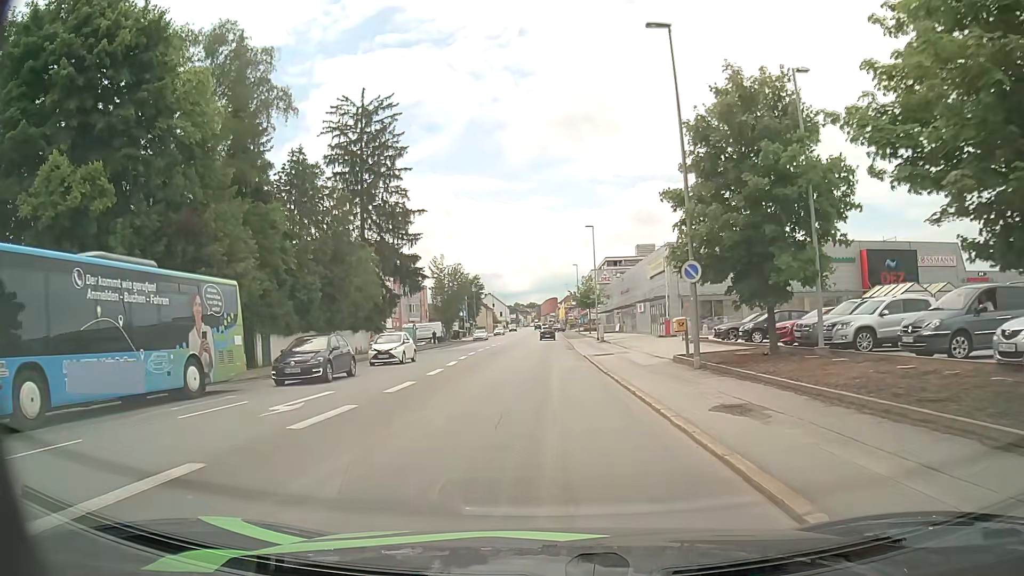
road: tertiary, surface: asphalt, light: Day
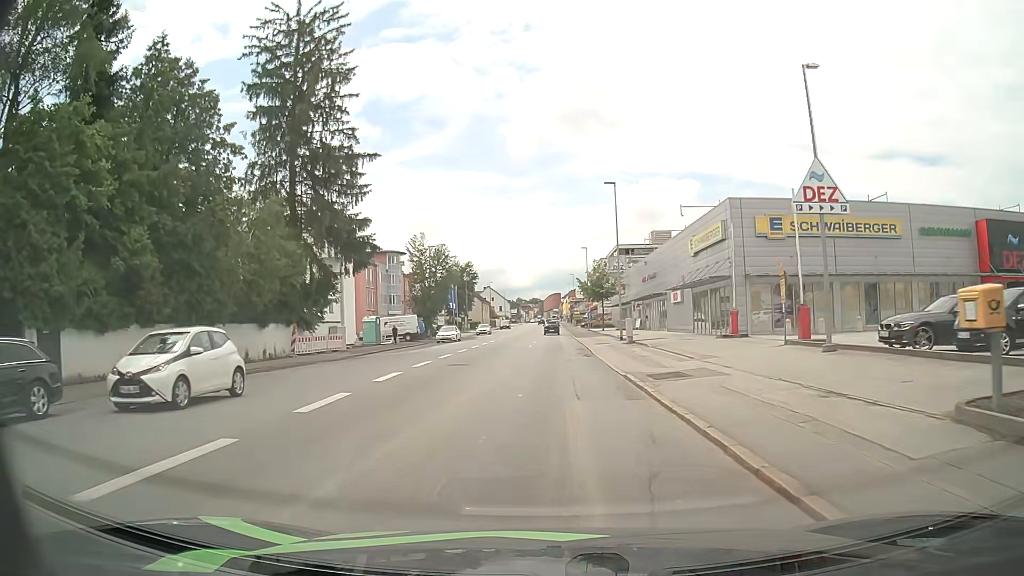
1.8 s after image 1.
(-0.1, +17.1) m; -1°
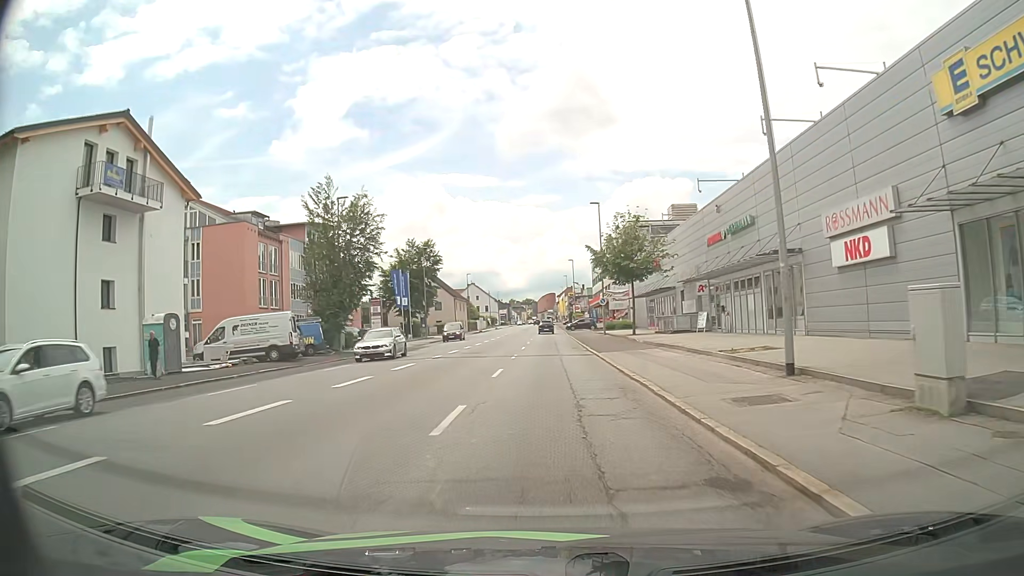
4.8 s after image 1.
(+0.6, +31.6) m; +2°
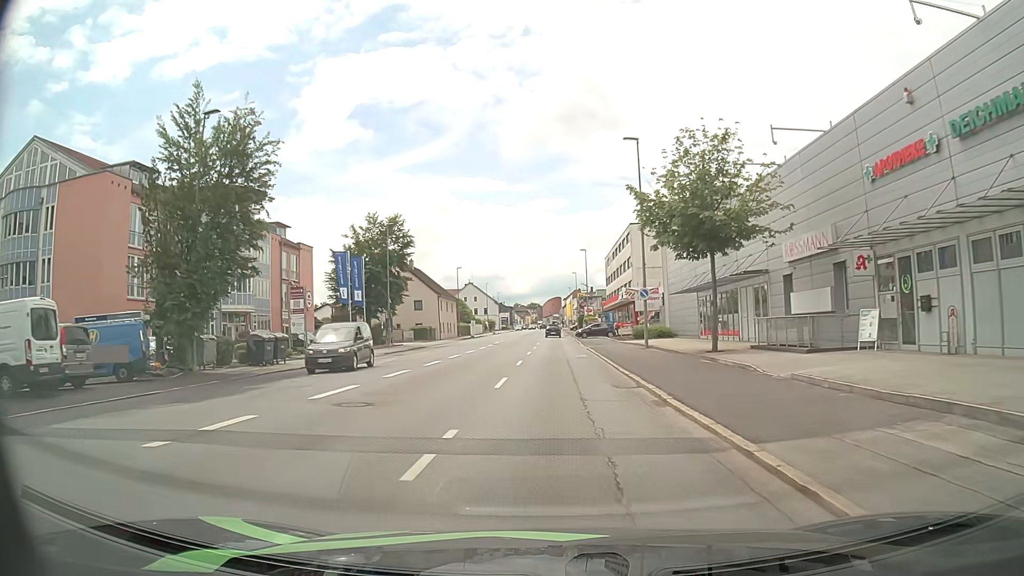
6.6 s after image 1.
(-0.2, +20.2) m; -1°
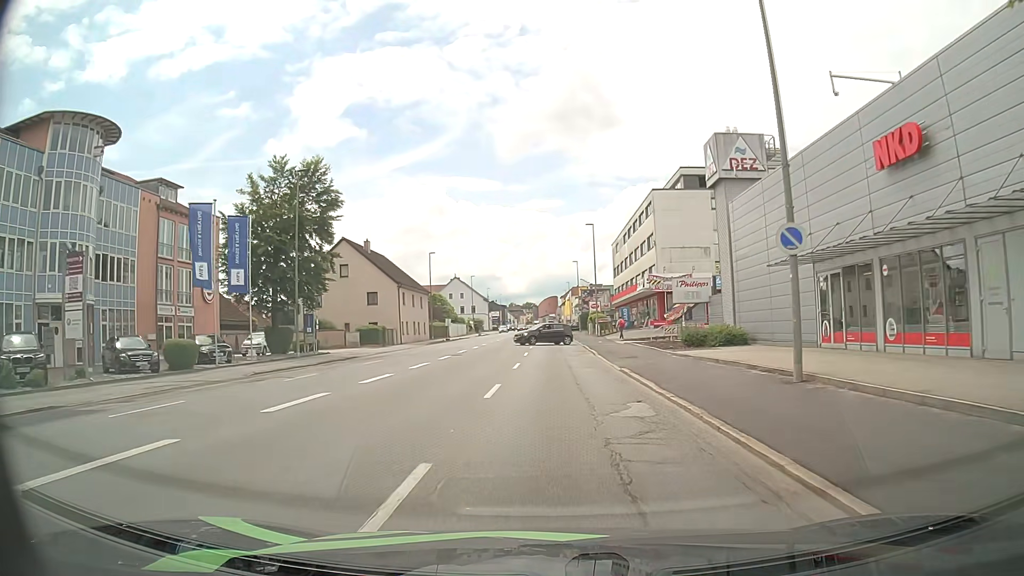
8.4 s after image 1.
(+0.1, +20.5) m; 0°
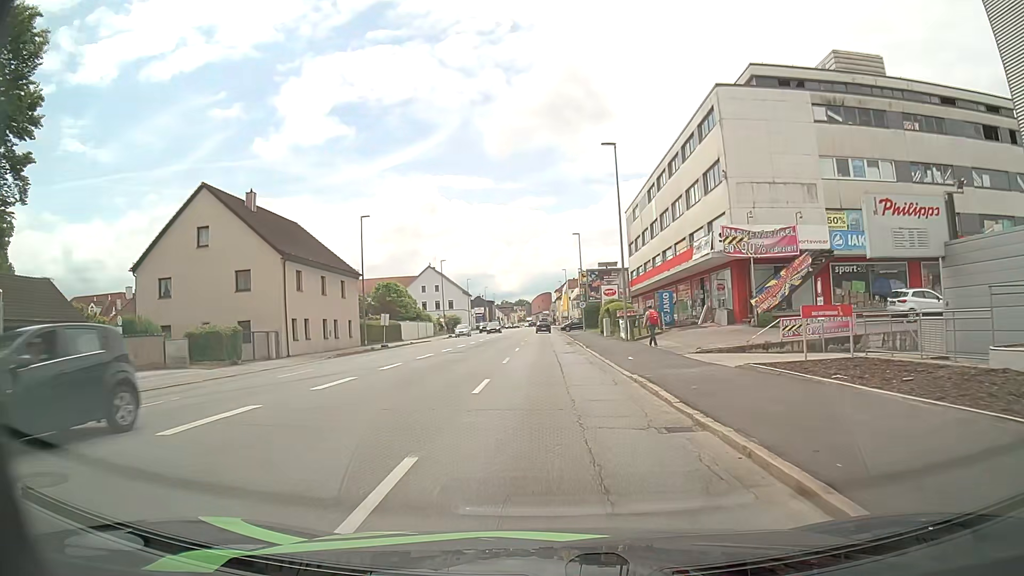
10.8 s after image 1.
(+0.3, +26.9) m; +1°
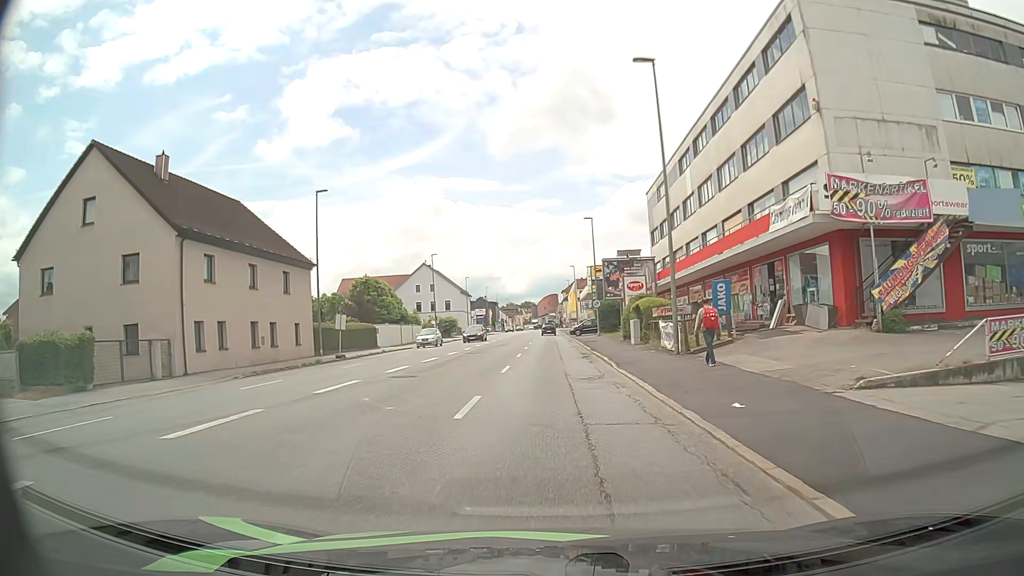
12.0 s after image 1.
(0.0, +12.0) m; 0°
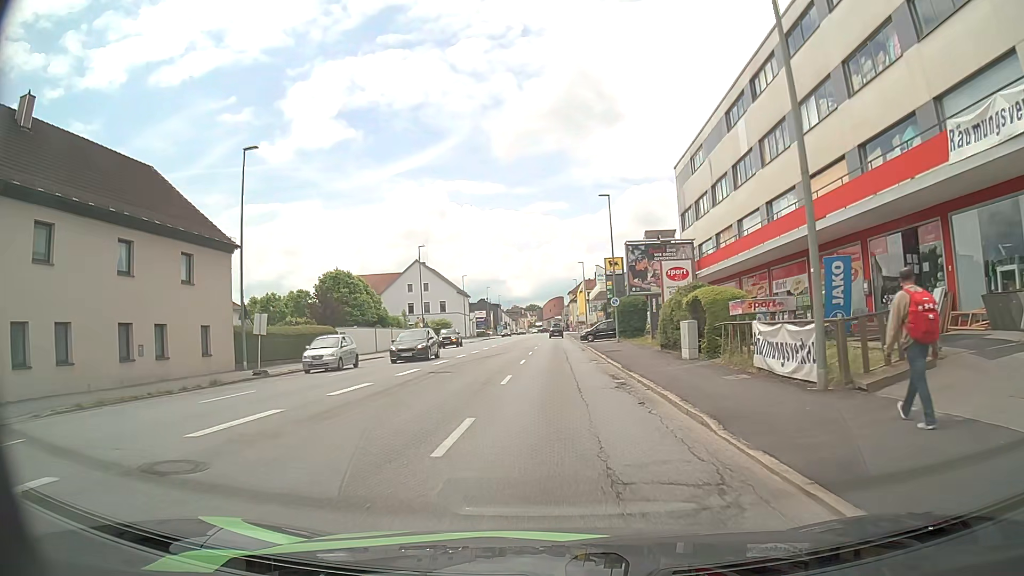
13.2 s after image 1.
(-0.1, +11.7) m; -1°
(0, +10) (0, +20) (0, +30) (0, +40) (0, +50) (0, +60) (0, +70) (+1, +80) (+1, +90) (+1, +100) m
